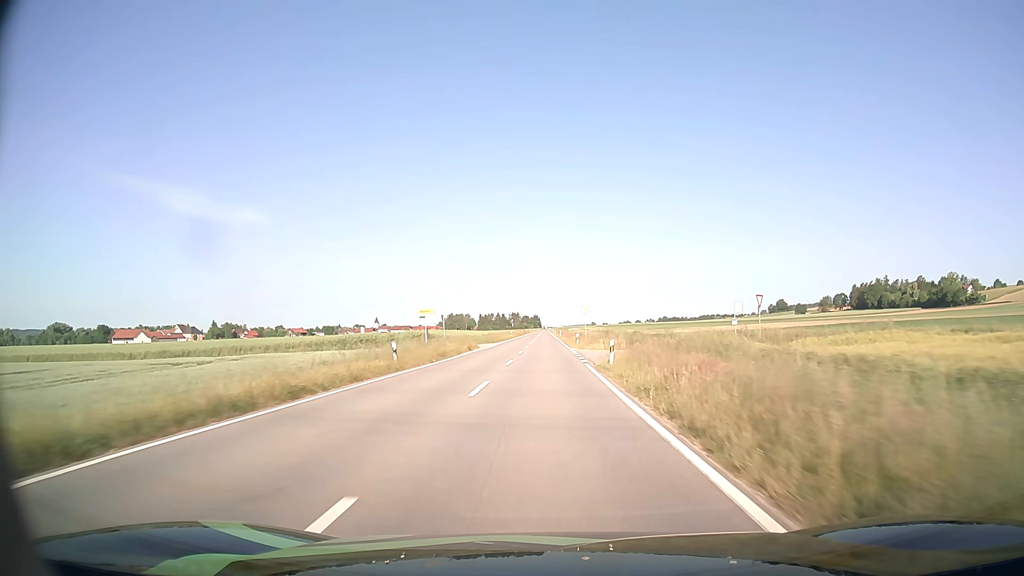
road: tertiary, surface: asphalt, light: Day
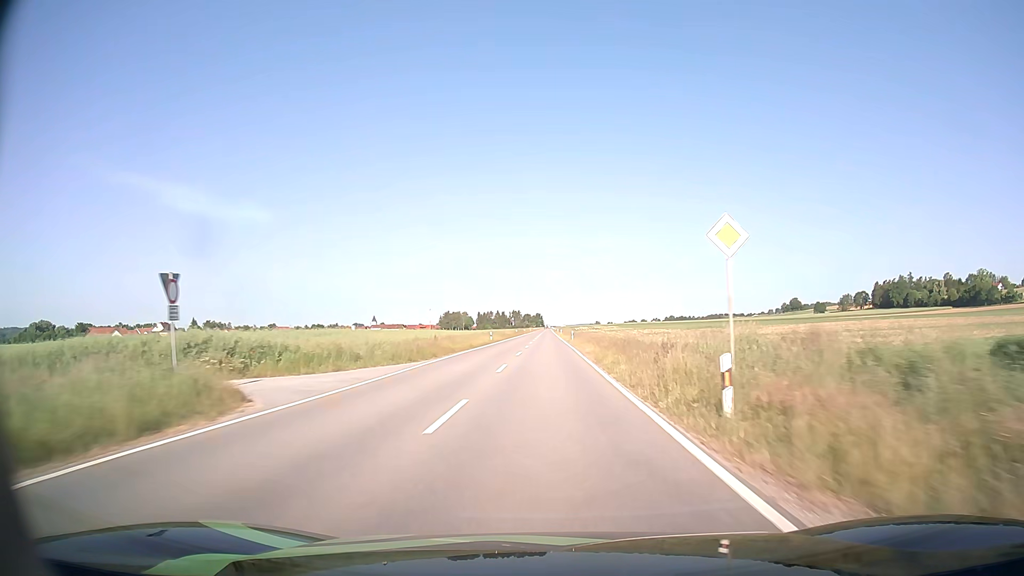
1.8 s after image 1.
(-0.2, +42.6) m; 0°
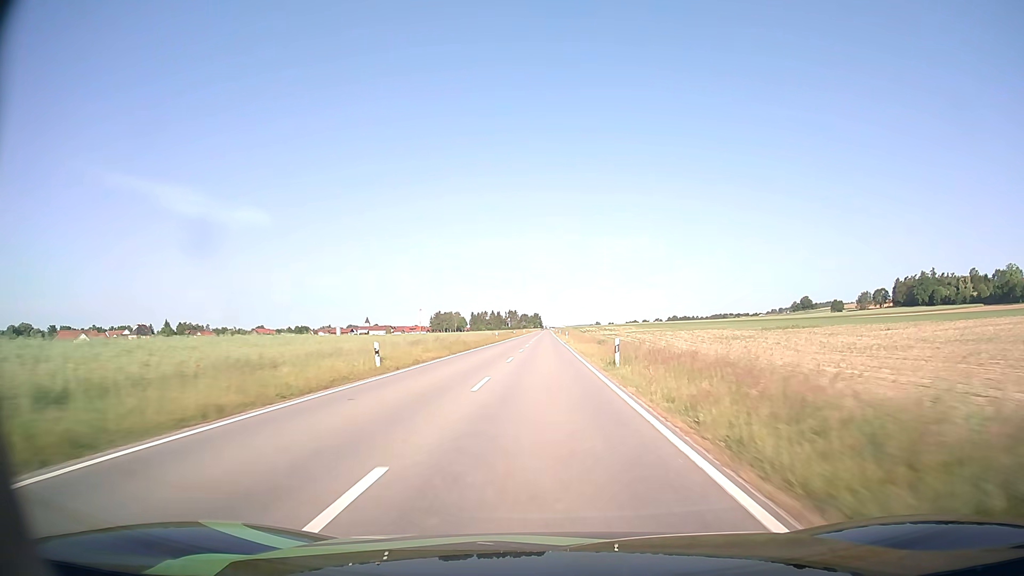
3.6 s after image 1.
(0.0, +43.5) m; 0°
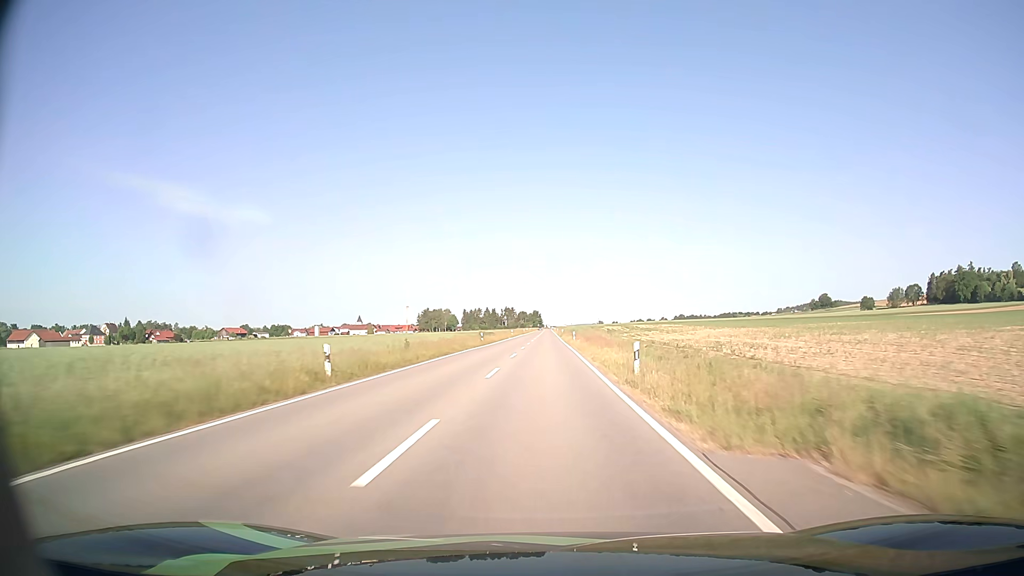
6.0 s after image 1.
(-0.2, +58.9) m; 0°
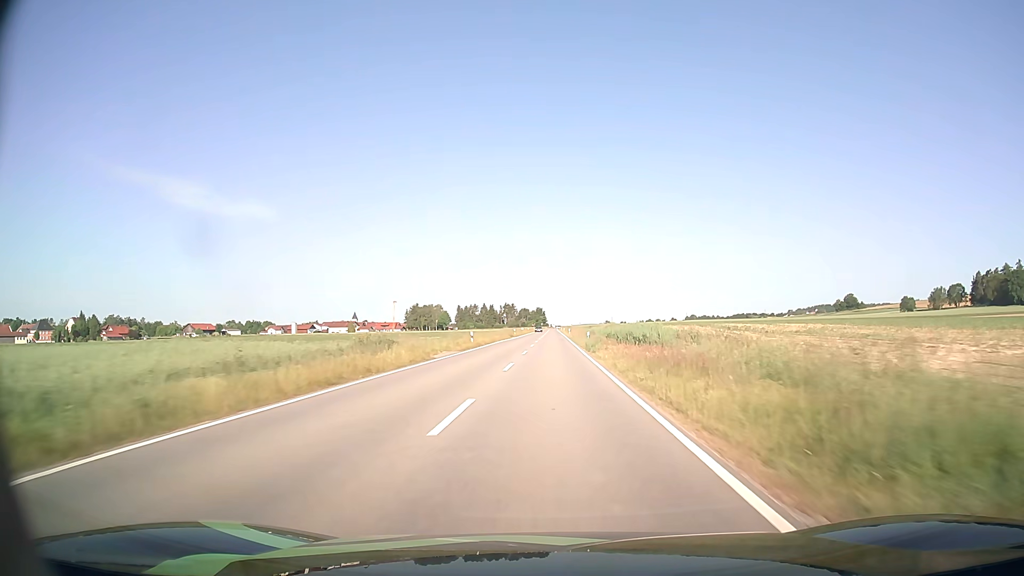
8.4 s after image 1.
(-0.1, +59.6) m; 0°
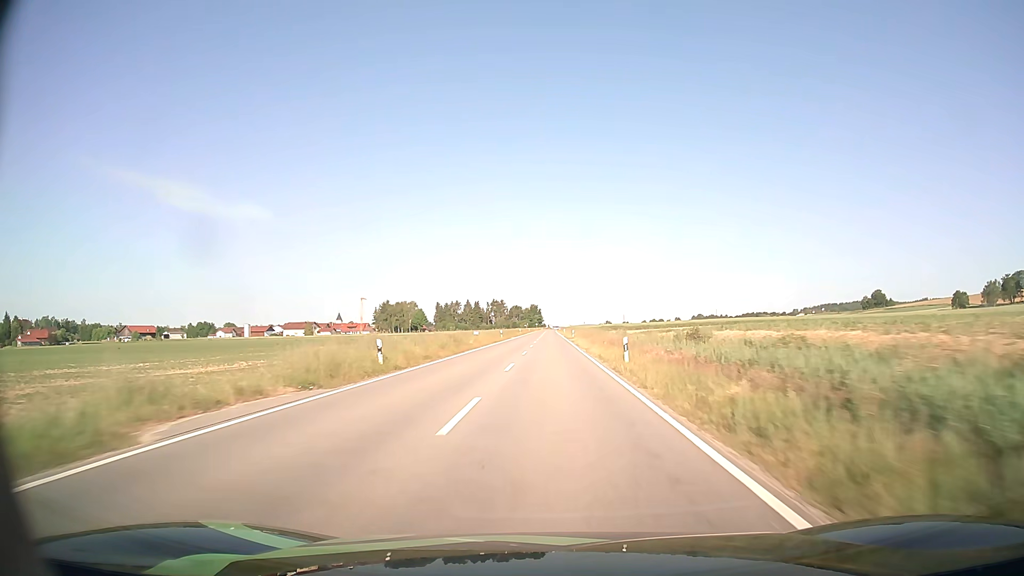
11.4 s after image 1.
(+0.6, +74.7) m; 0°
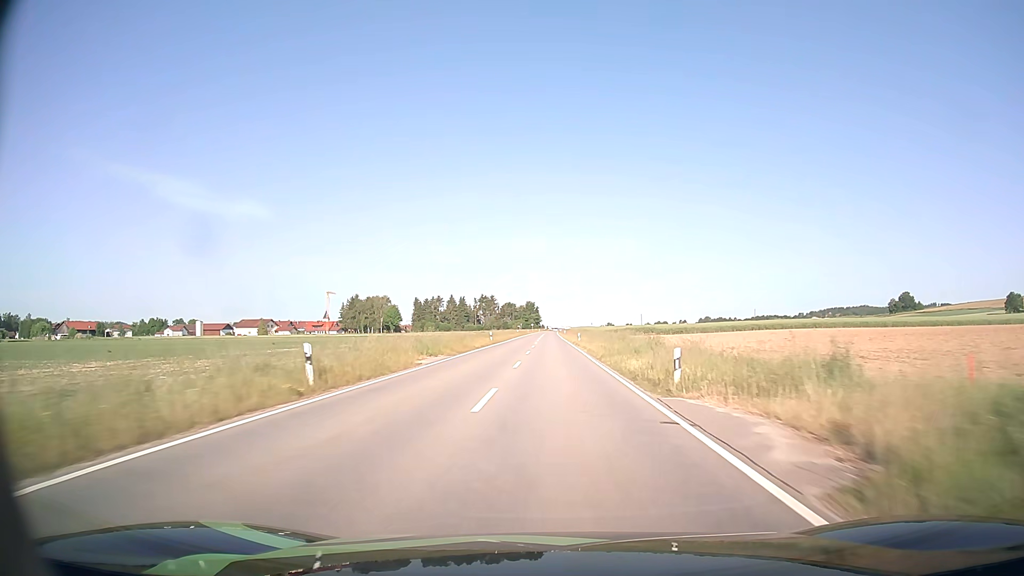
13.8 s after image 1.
(-0.1, +59.9) m; 0°
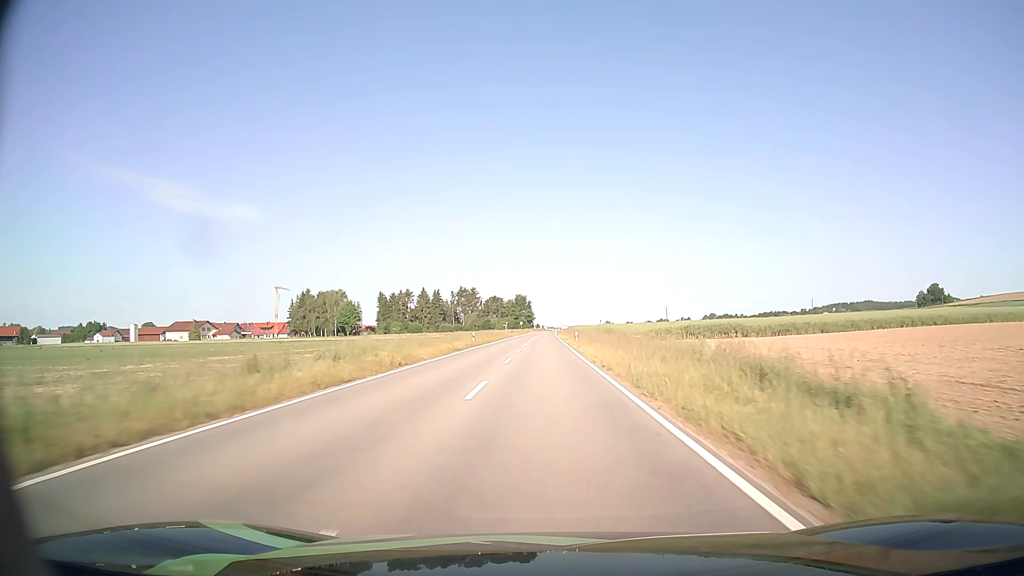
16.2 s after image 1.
(+0.3, +60.3) m; +1°
(0, +10) (0, +20) (0, +30) (0, +40) (0, +50) (0, +60) (0, +70) (0, +80) (0, +90) (0, +100) m
